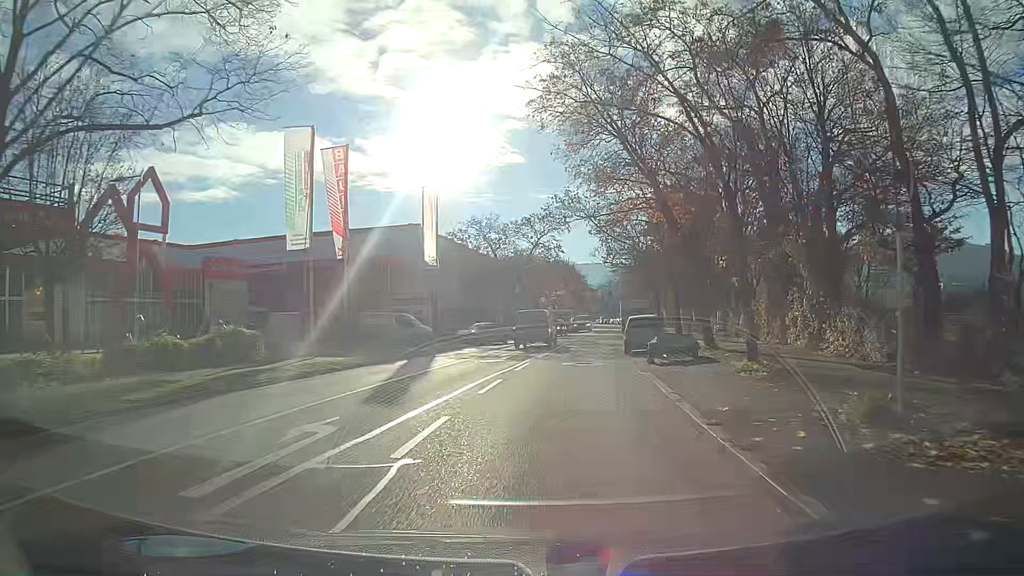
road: secondary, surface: asphalt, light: Day
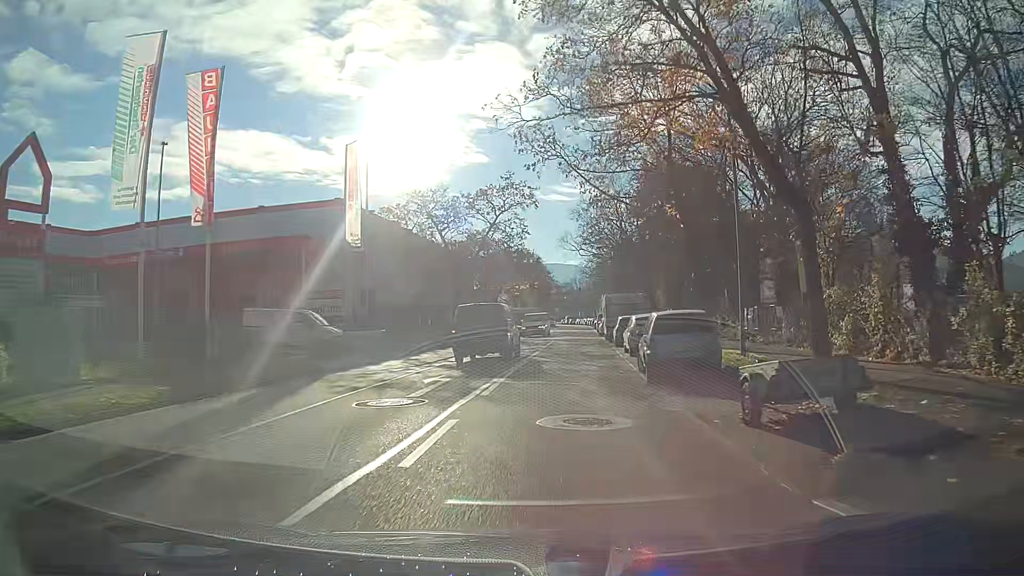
(+0.3, +12.4) m; +3°
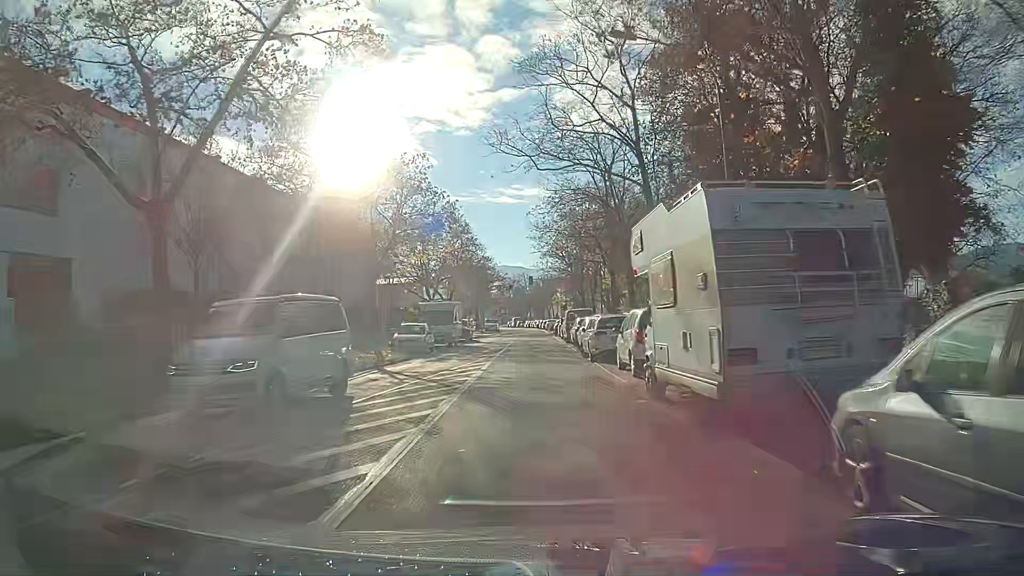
(+1.5, +31.7) m; +4°
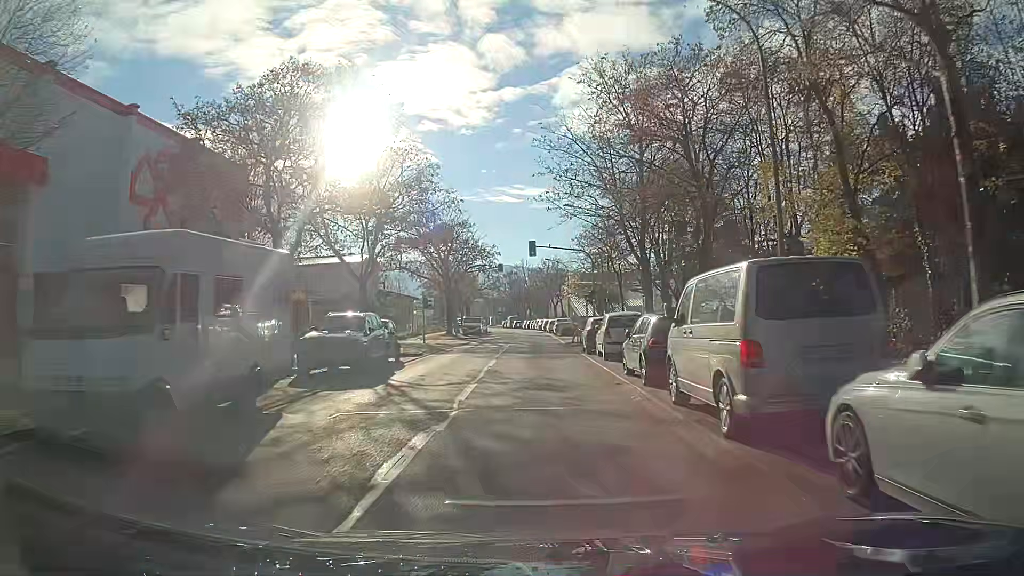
(0.0, +33.0) m; 0°
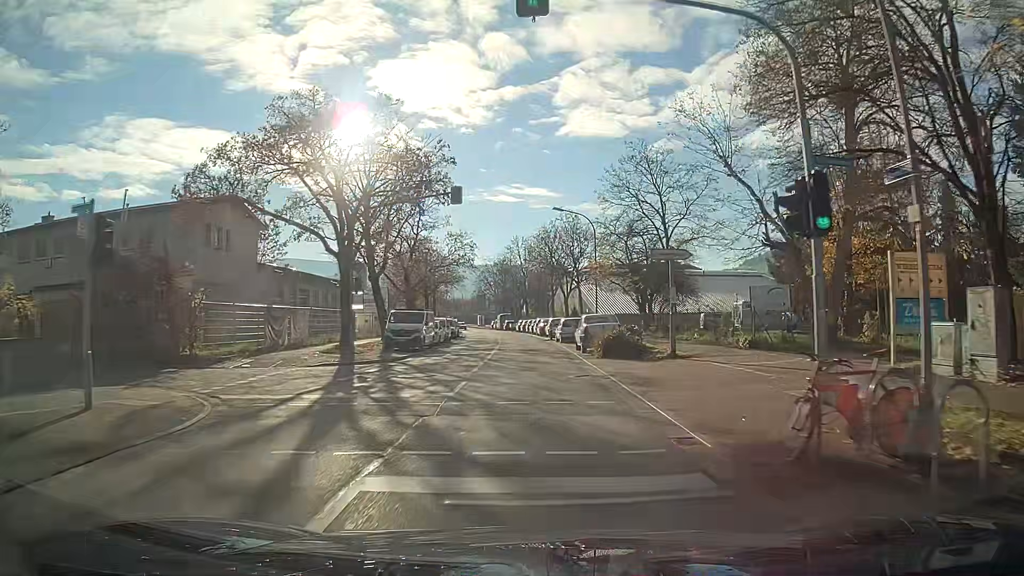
(0.0, +34.6) m; 0°
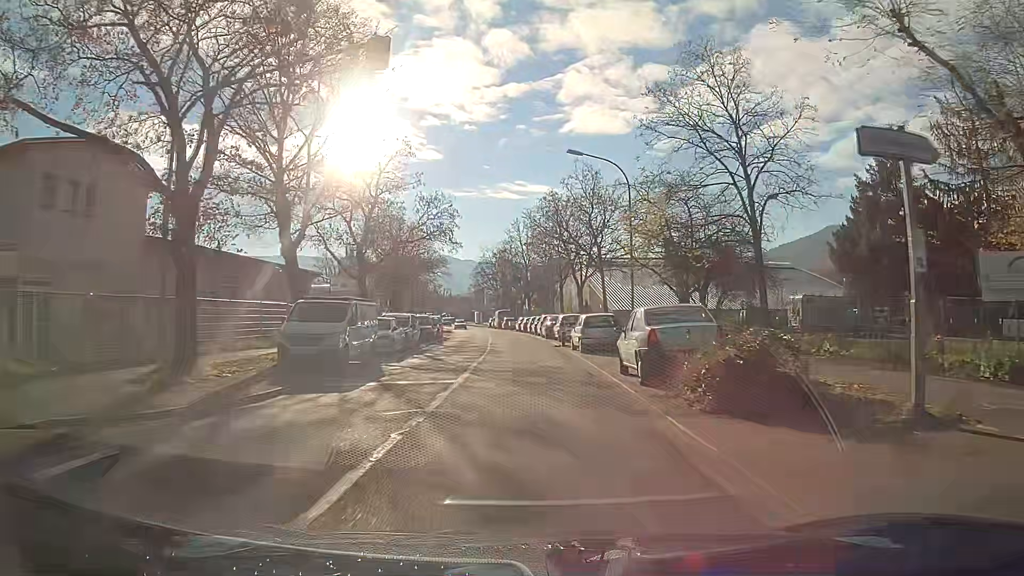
(0.0, +14.1) m; -1°
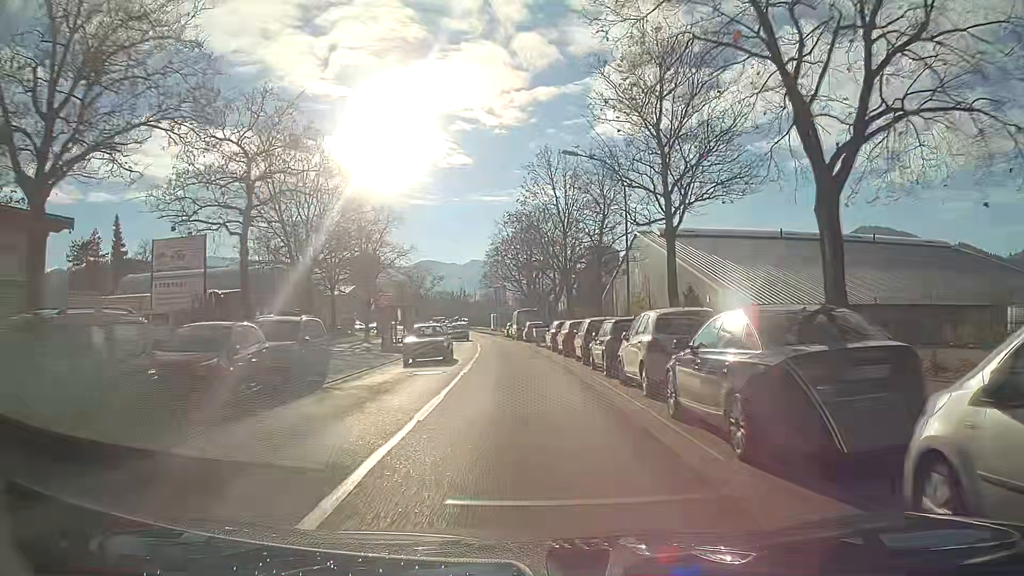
(-0.5, +36.1) m; -2°
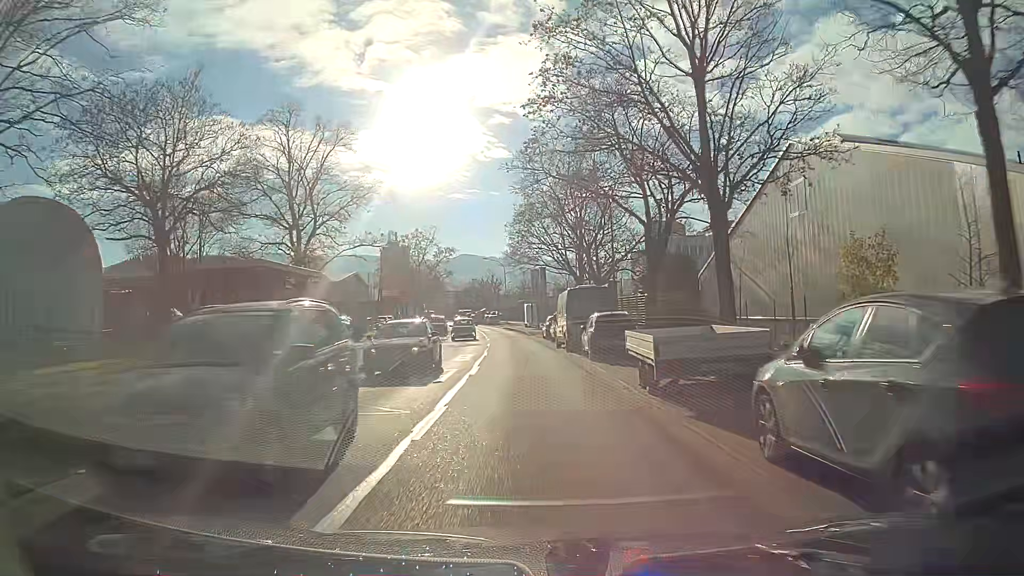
(-1.0, +29.1) m; -4°
(0, +10) (0, +20) (-1, +30) (-1, +40) (-2, +50) (-3, +60) (-4, +70) (-5, +80) (-6, +90) (-8, +100) m
